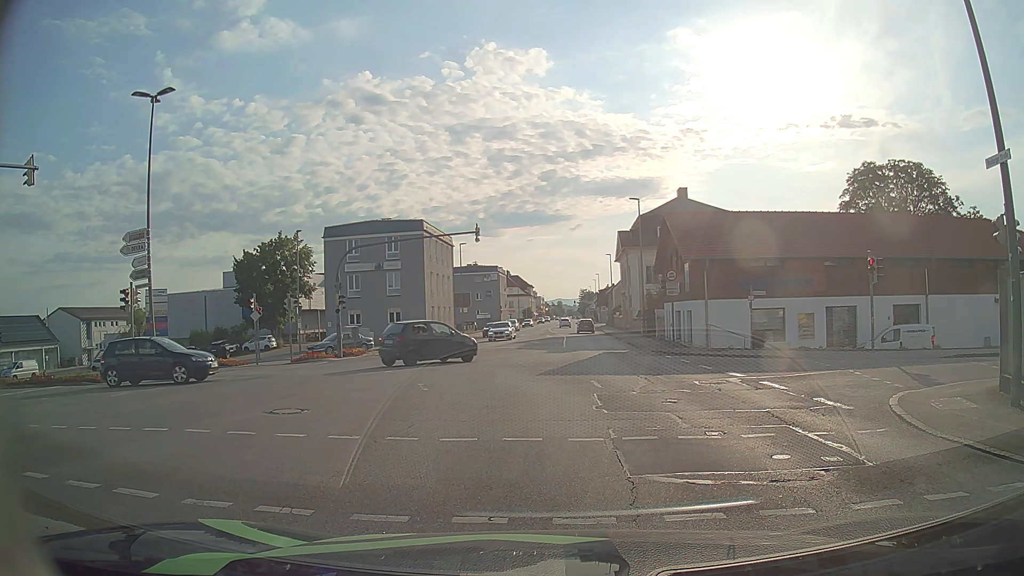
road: tertiary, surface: asphalt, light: Day
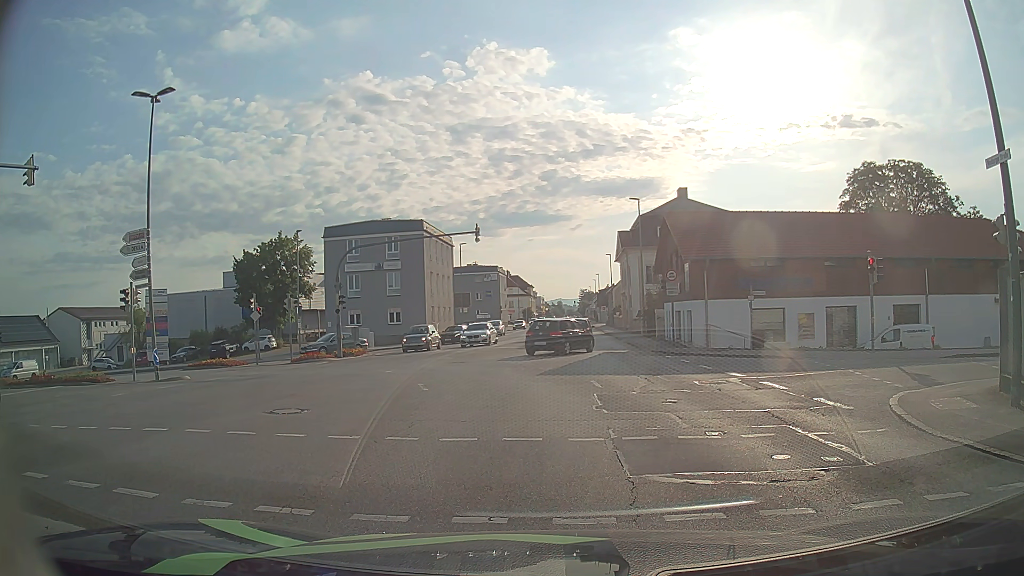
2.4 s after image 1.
(0.0, 0.0) m; 0°
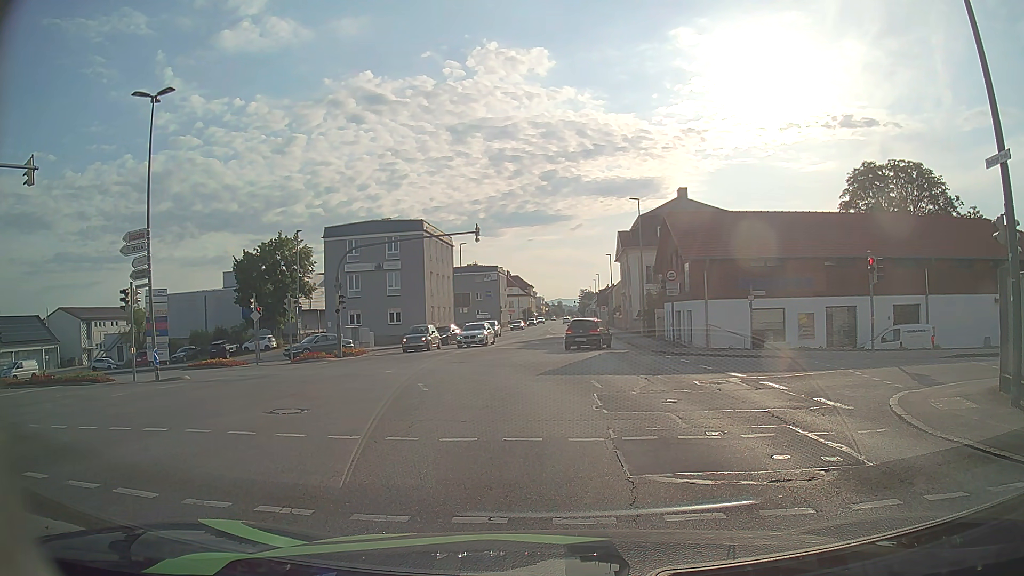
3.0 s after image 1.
(0.0, 0.0) m; 0°
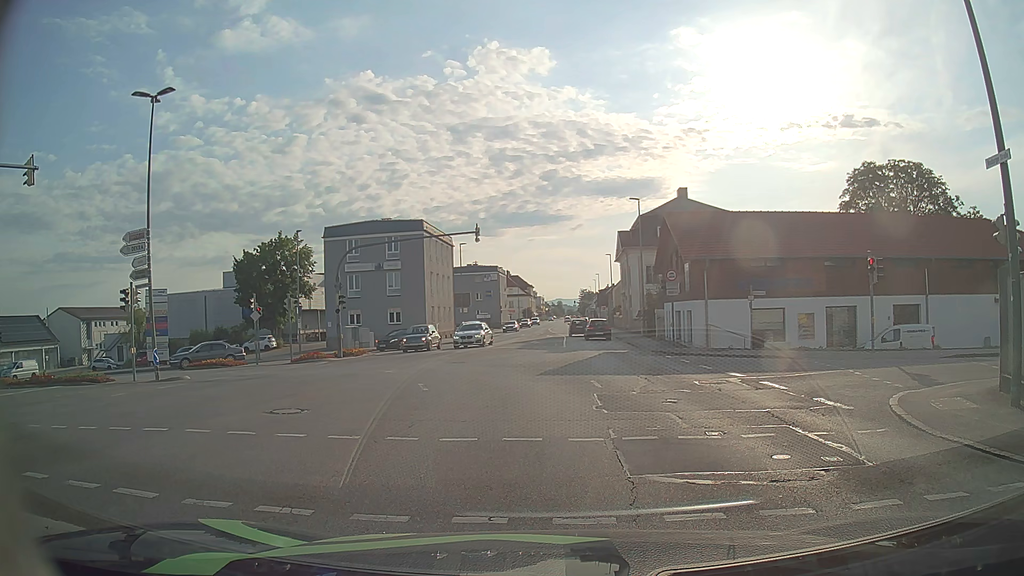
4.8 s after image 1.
(0.0, 0.0) m; 0°
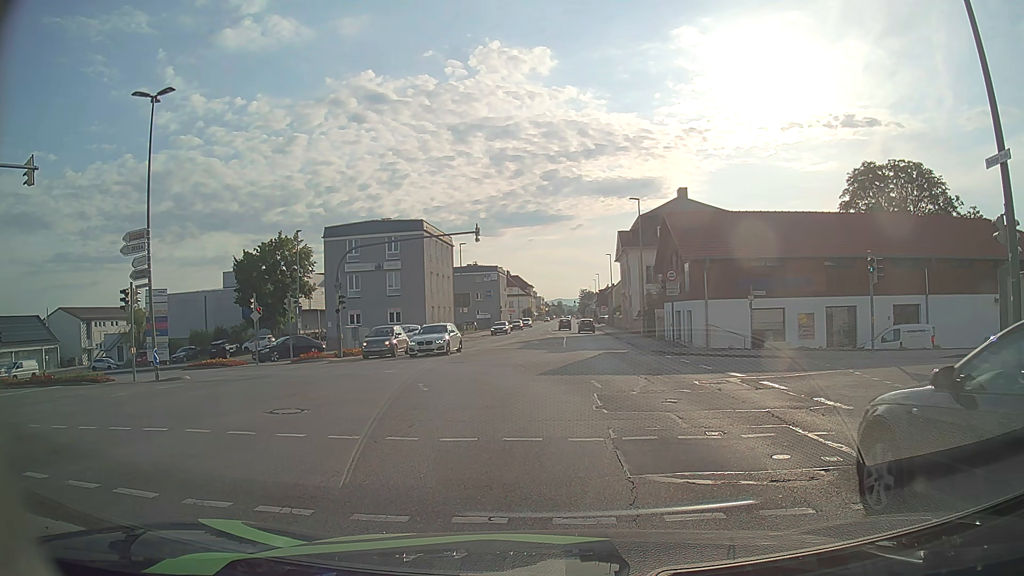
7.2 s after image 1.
(0.0, 0.0) m; 0°
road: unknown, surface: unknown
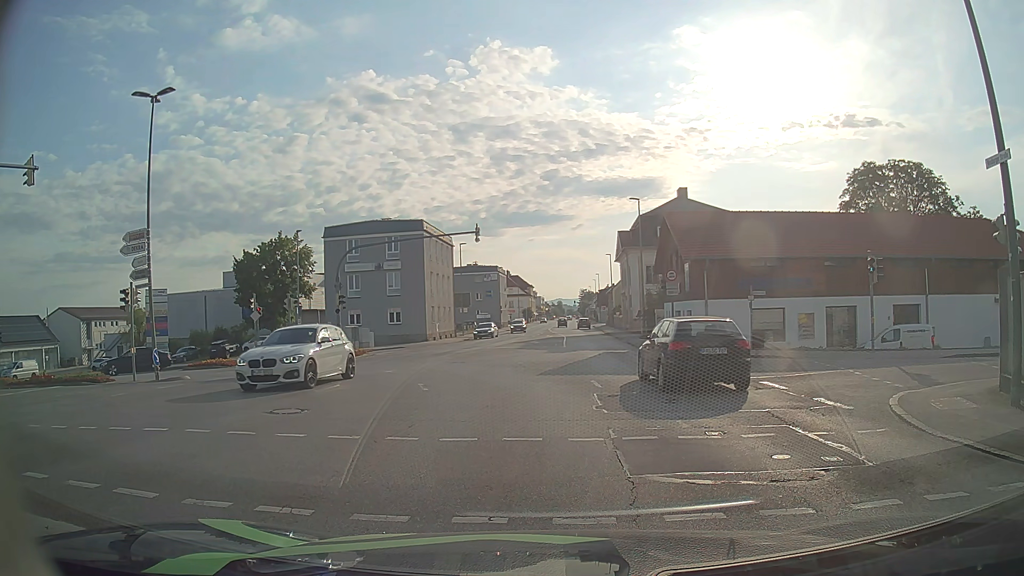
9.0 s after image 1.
(0.0, 0.0) m; 0°
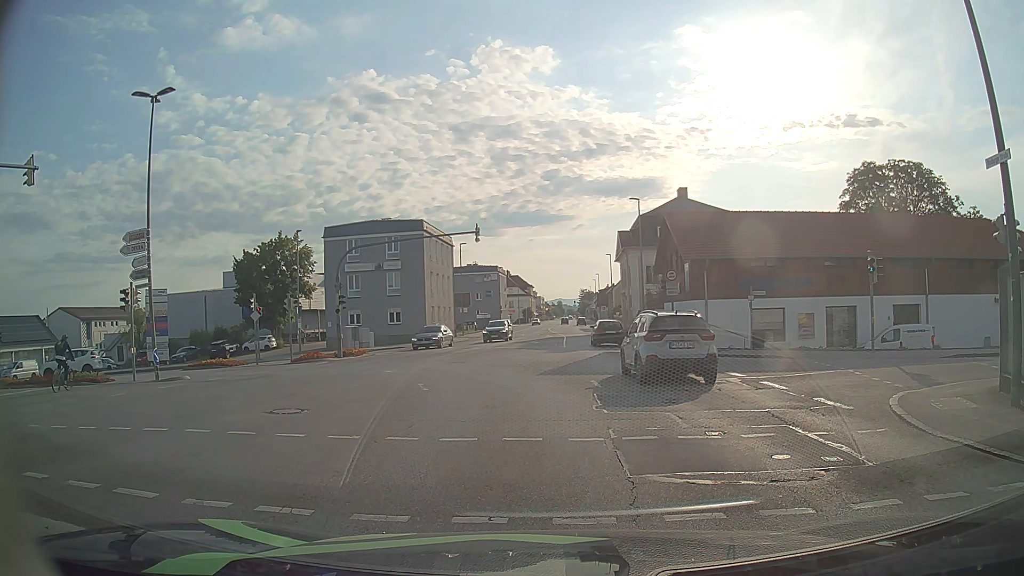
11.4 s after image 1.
(0.0, 0.0) m; 0°
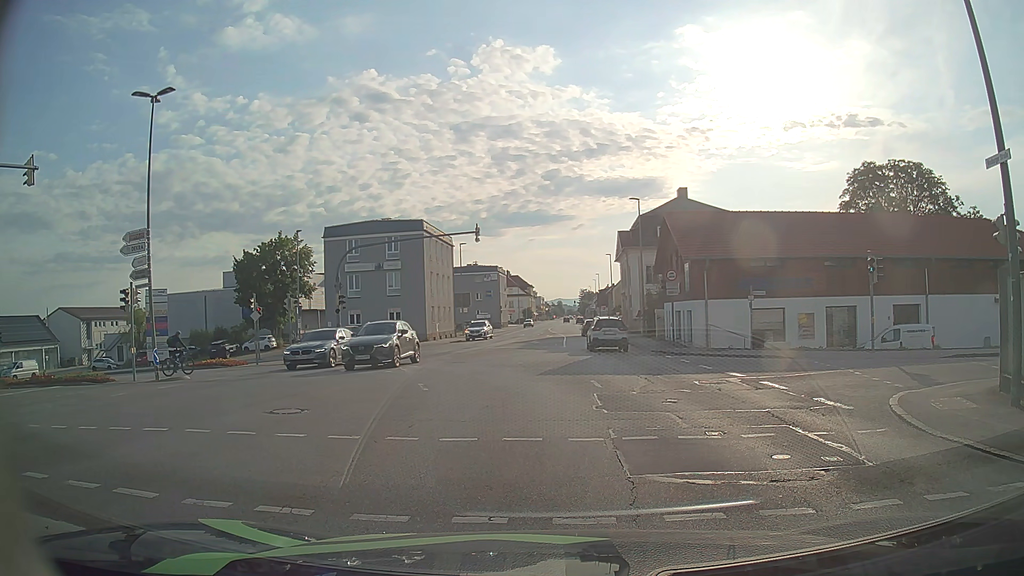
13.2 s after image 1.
(0.0, 0.0) m; 0°
